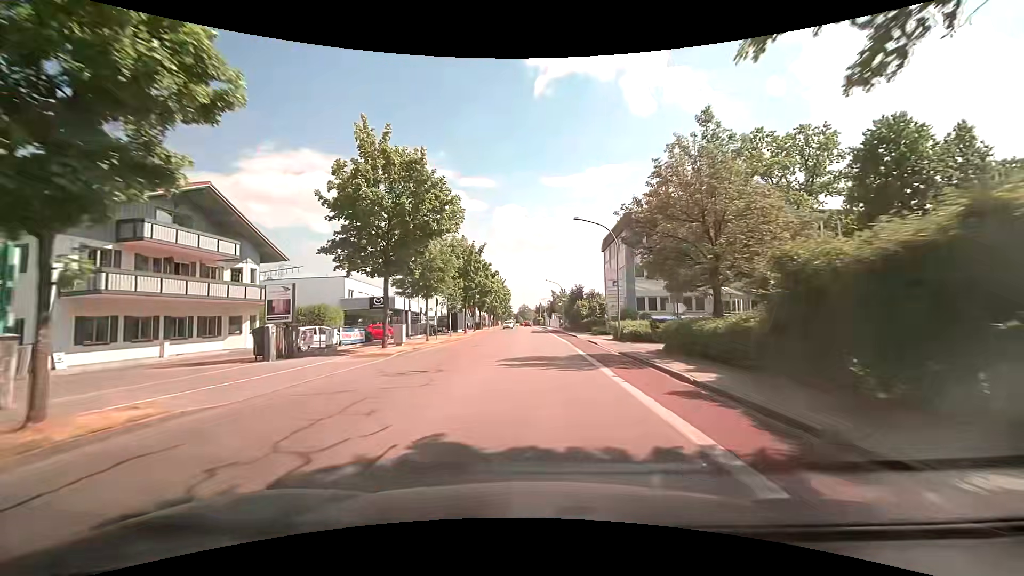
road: tertiary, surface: asphalt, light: Day
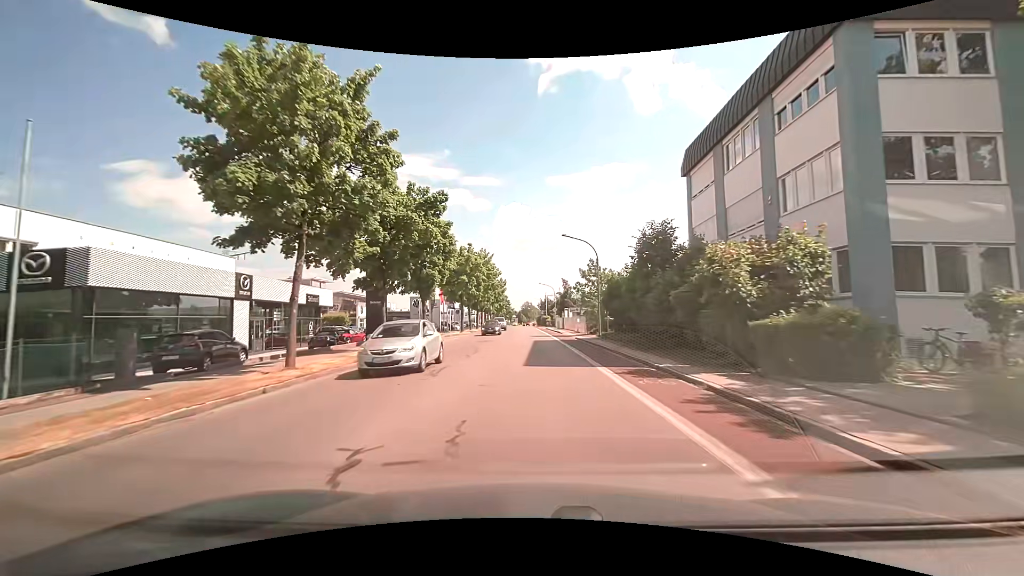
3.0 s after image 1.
(0.0, +38.8) m; -1°
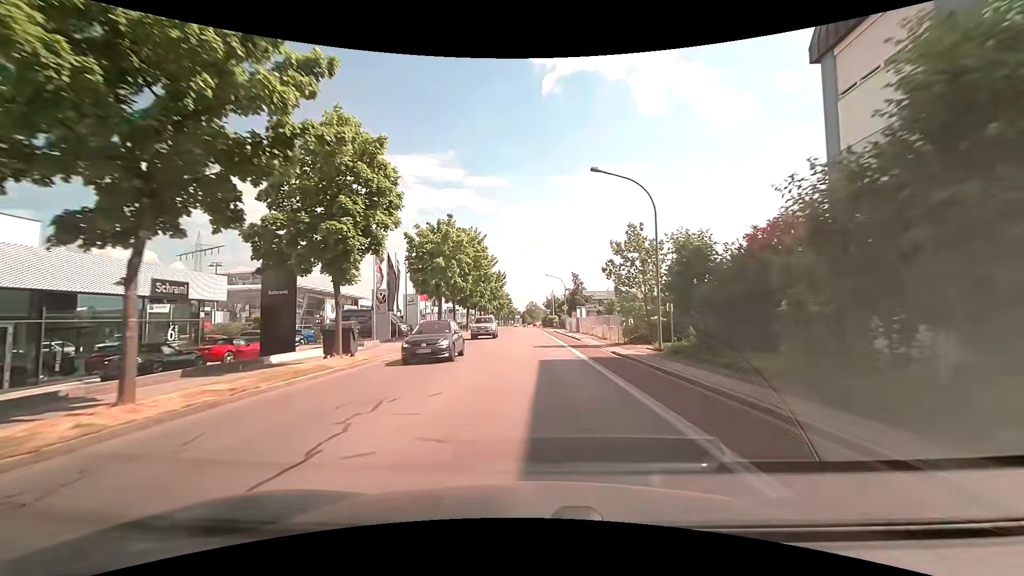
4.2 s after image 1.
(0.0, +15.8) m; 0°
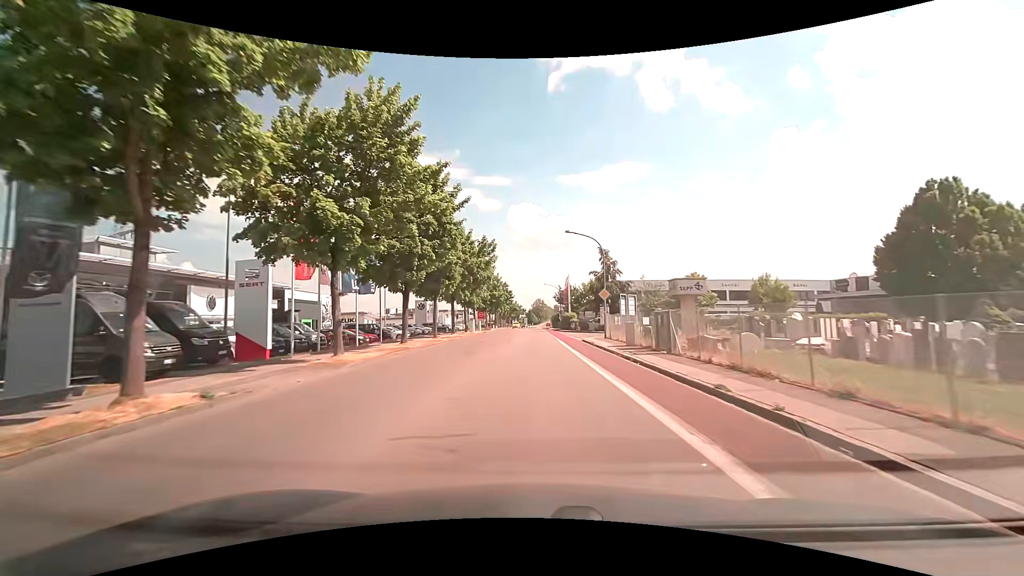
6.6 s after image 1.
(-0.2, +31.4) m; -1°
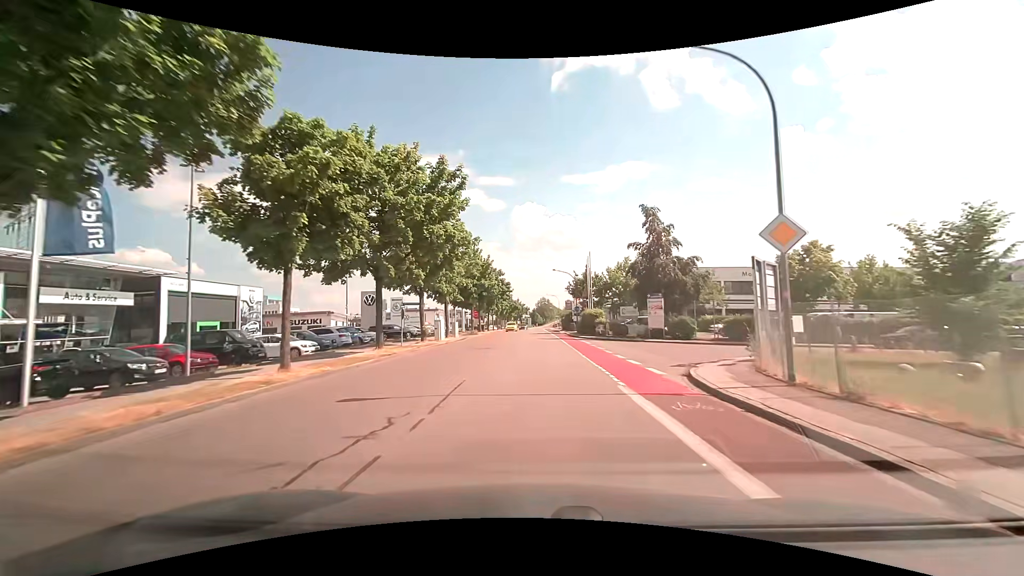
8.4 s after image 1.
(-0.1, +23.2) m; -1°
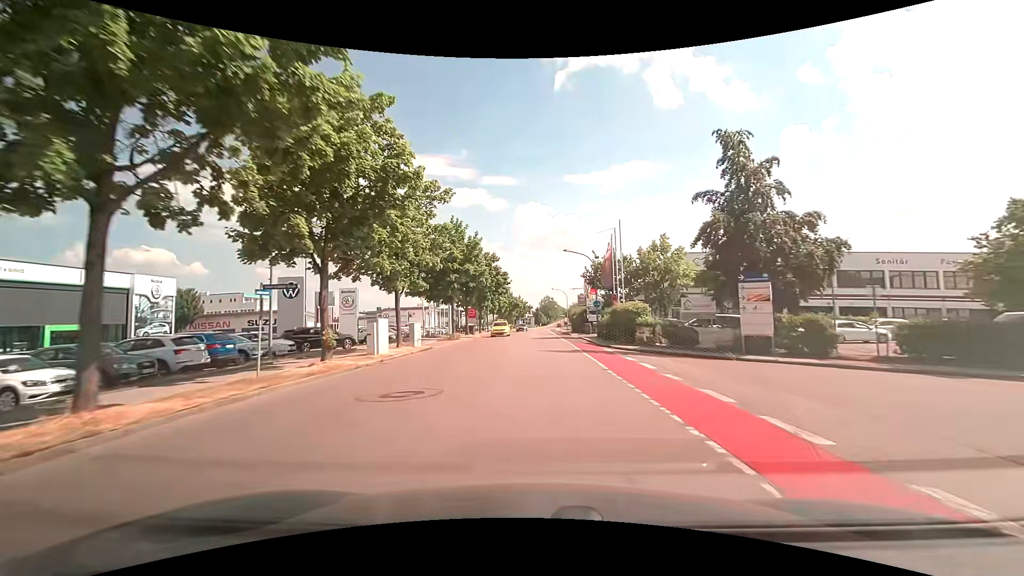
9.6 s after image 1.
(0.0, +15.7) m; 0°
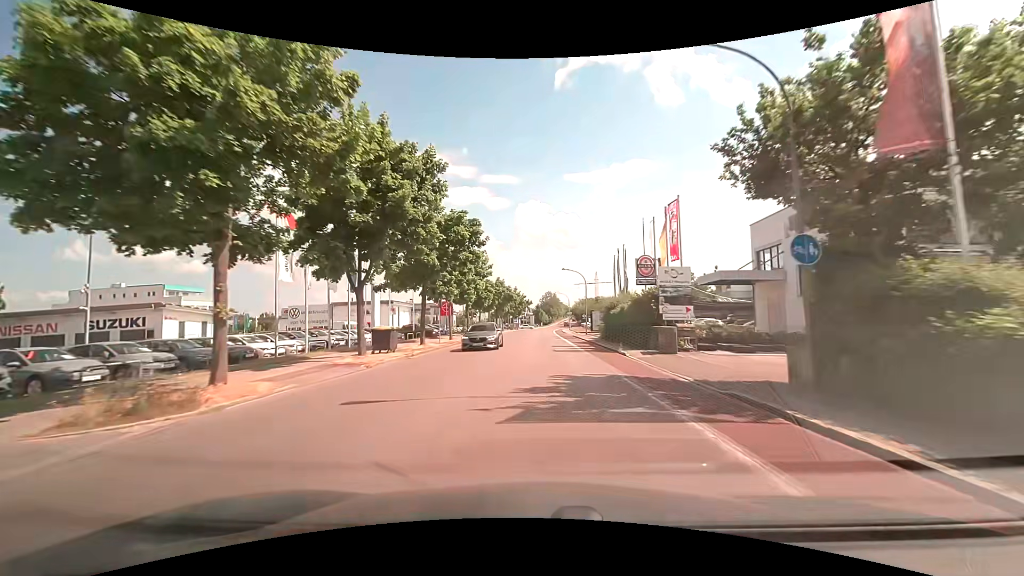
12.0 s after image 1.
(0.0, +31.5) m; 0°
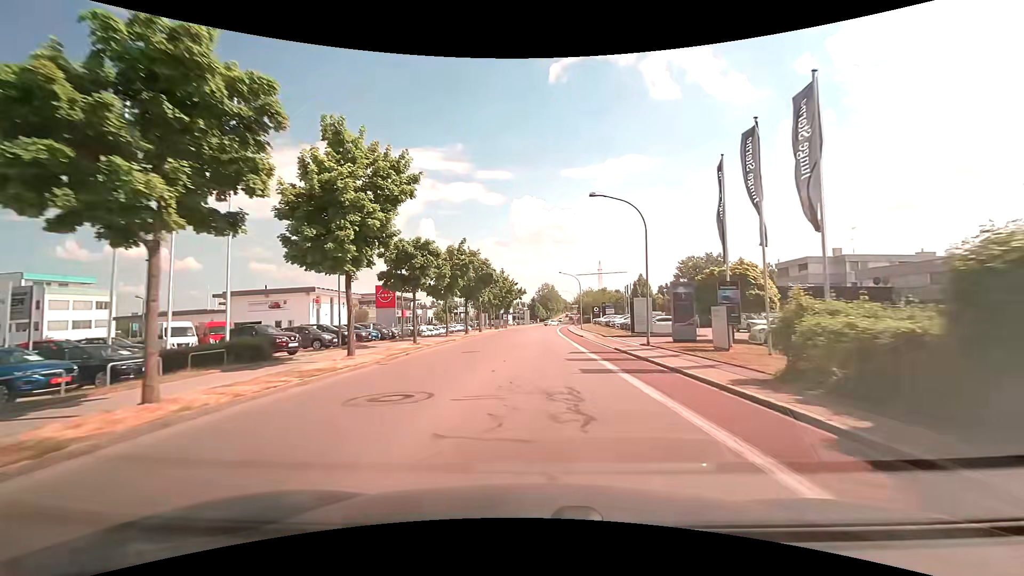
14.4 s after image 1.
(+0.3, +30.9) m; +1°
(0, +10) (0, +20) (0, +30) (0, +40) (0, +50) (+1, +60) (+1, +70) (+1, +80) (+2, +90) (+3, +100) m
